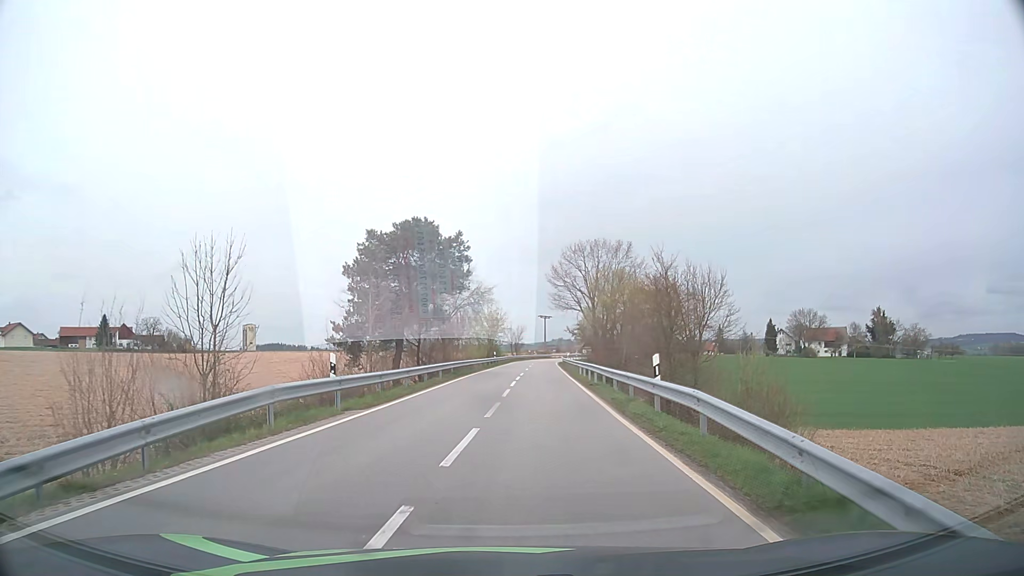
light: Day
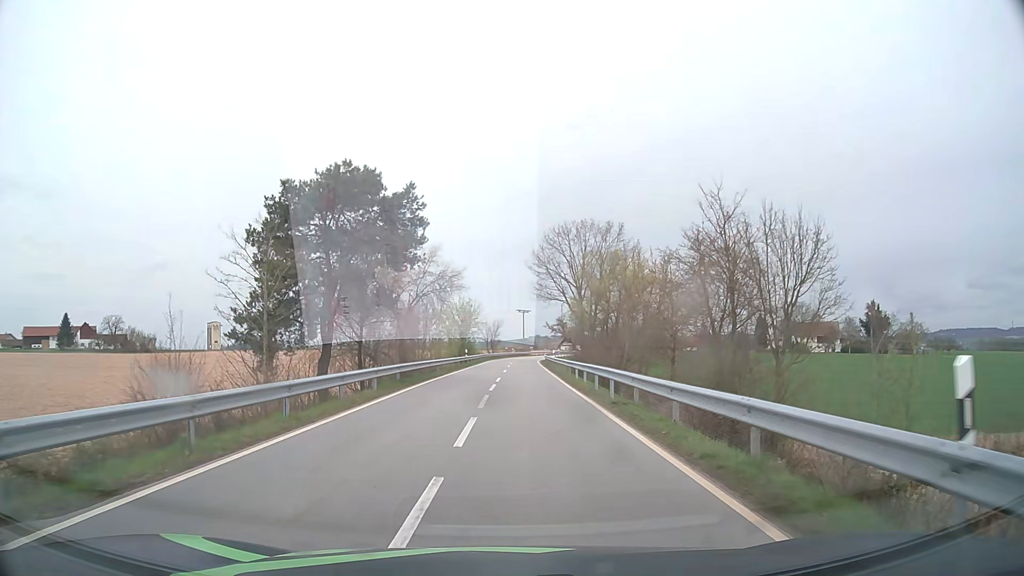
(+0.2, +10.9) m; +2°
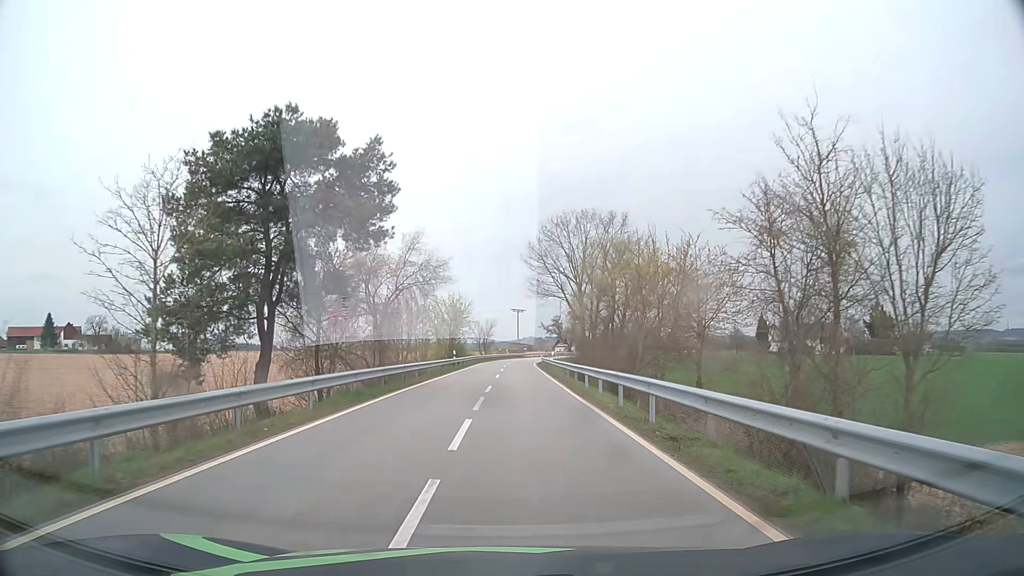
(0.0, +6.4) m; +1°
(0, +10) (0, +20) (0, +30) (0, +40) (0, +50) (+1, +60) (+1, +70) (+2, +80) (+3, +90) (+4, +100) m
